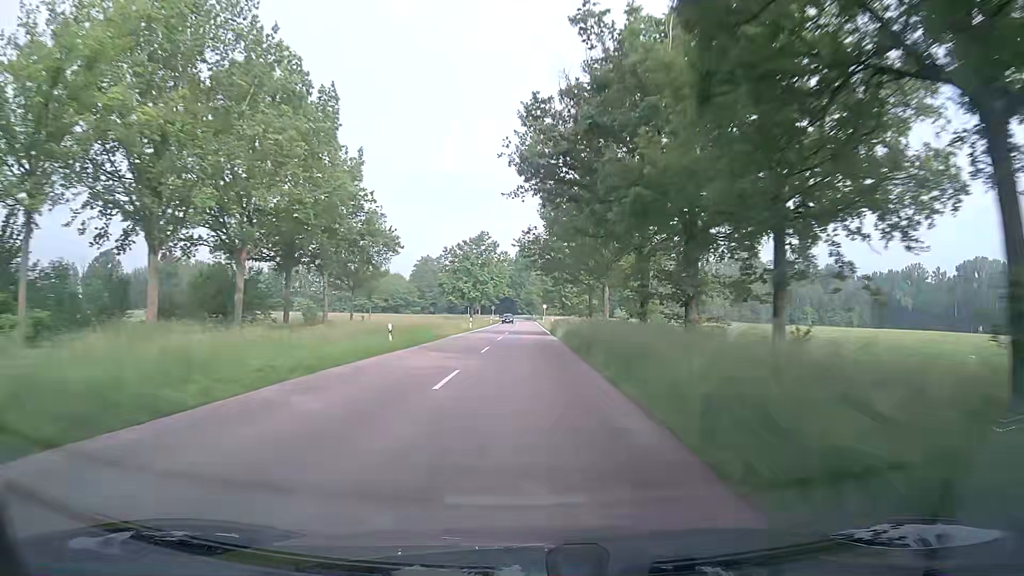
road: secondary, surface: asphalt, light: Day
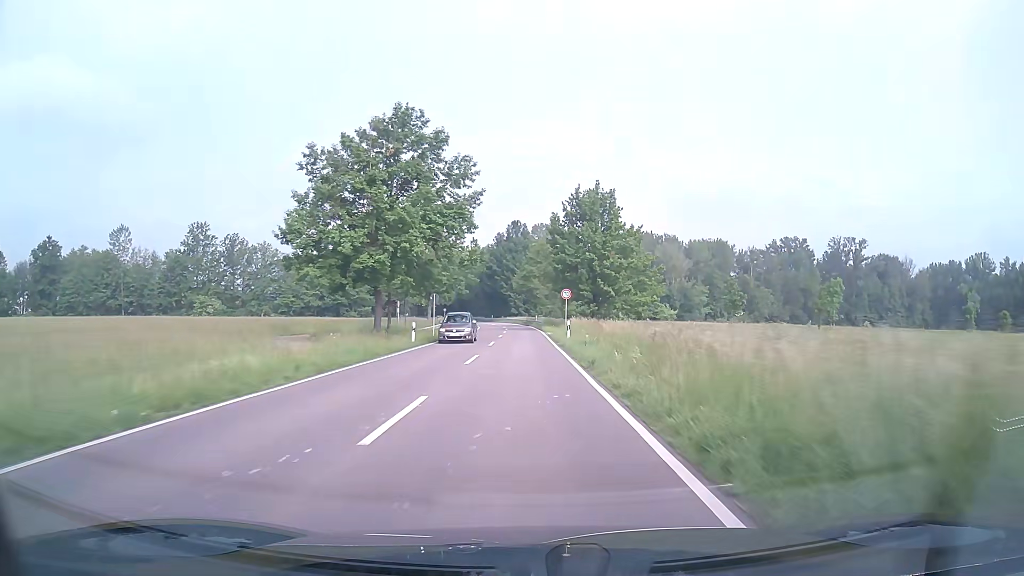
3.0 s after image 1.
(+0.3, +64.8) m; +1°
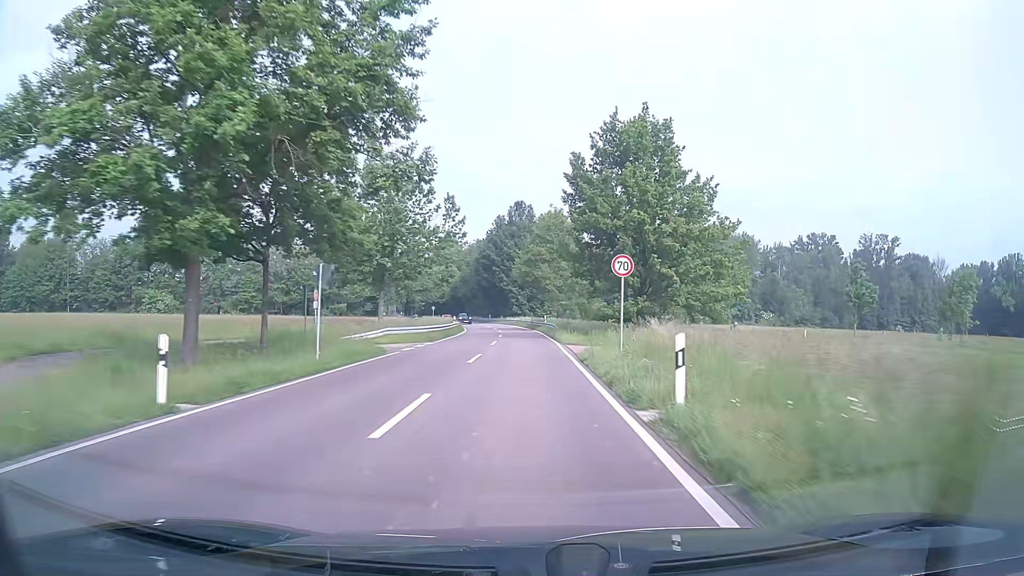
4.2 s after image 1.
(-0.2, +23.7) m; -1°
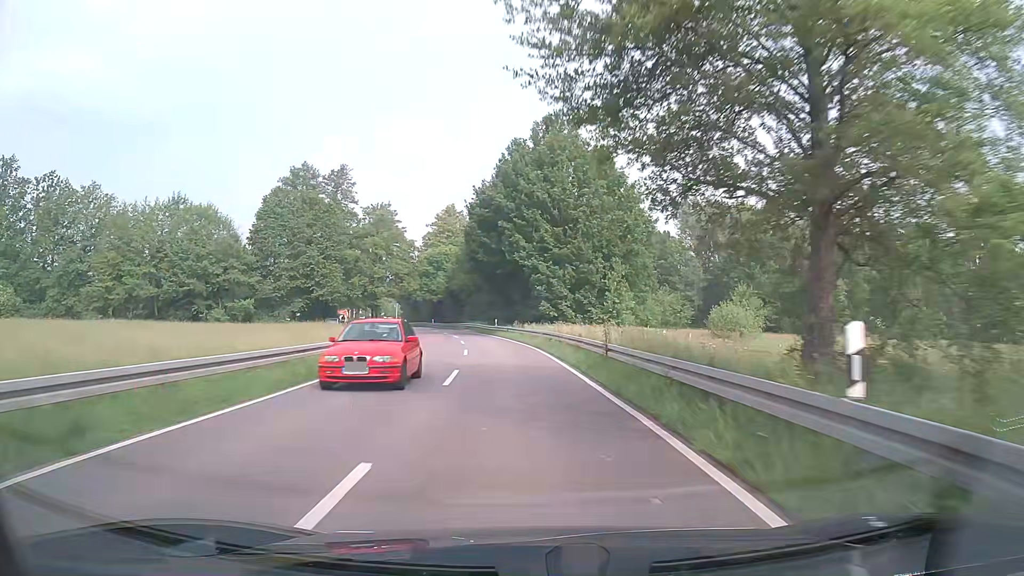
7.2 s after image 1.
(-0.8, +53.1) m; -3°
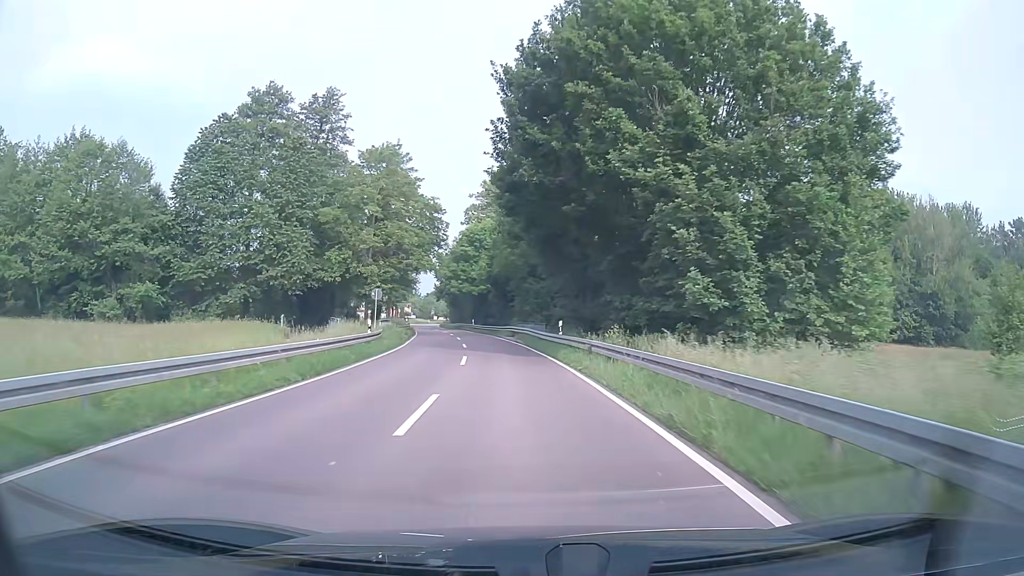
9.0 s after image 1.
(-1.2, +30.5) m; -5°
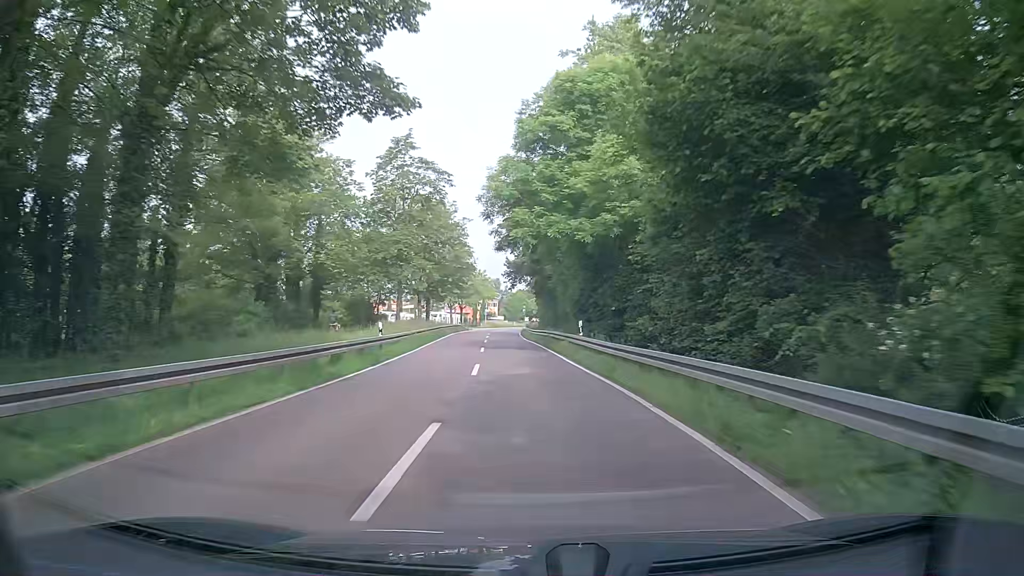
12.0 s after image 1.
(-4.3, +51.5) m; -8°
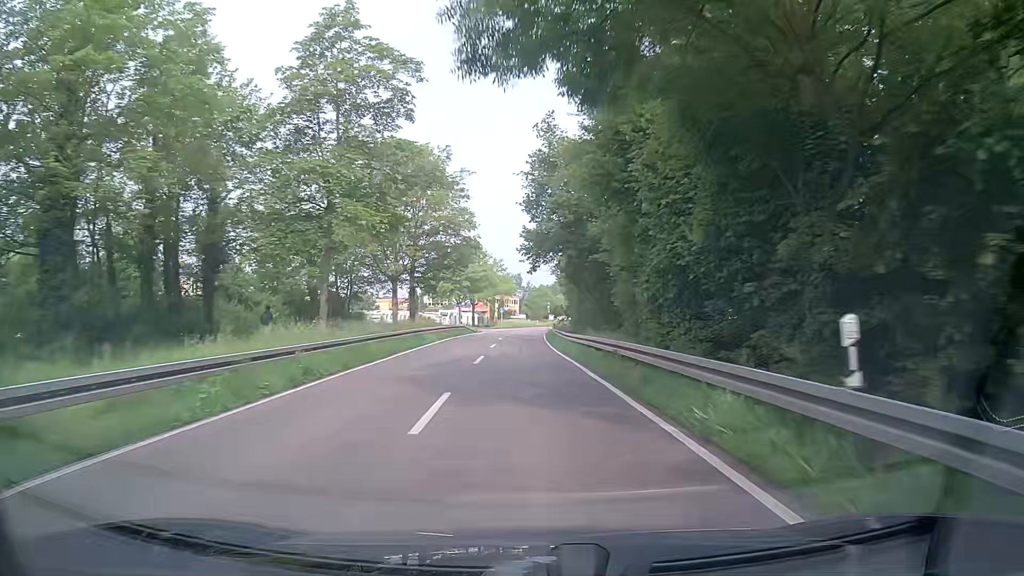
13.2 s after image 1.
(-0.5, +21.0) m; -3°
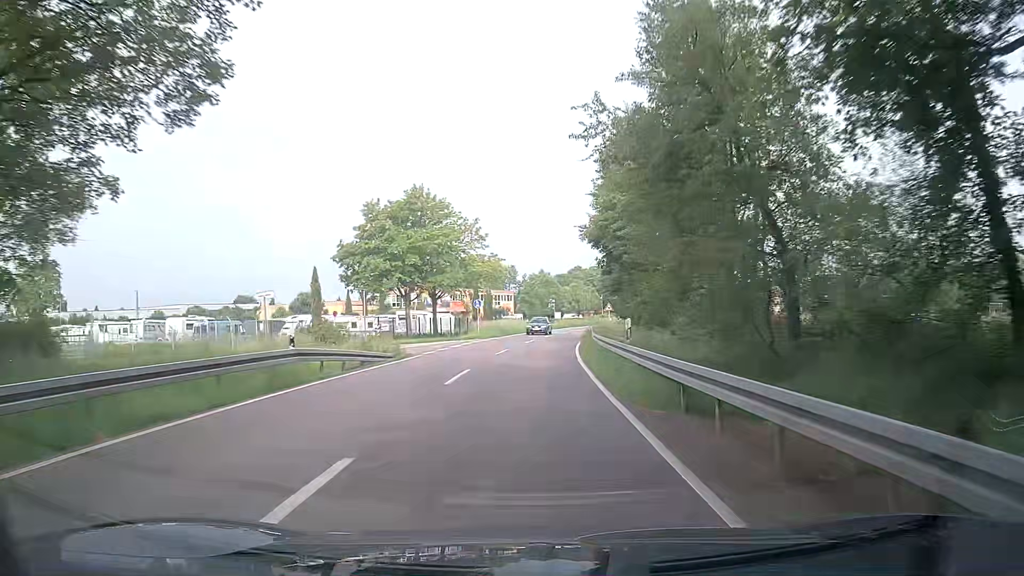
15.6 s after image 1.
(+0.1, +41.6) m; +1°
(0, +10) (0, +20) (+1, +30) (+1, +40) (+3, +50) (+4, +60) (+6, +70) (+7, +79) (+9, +89) (+12, +99) m
